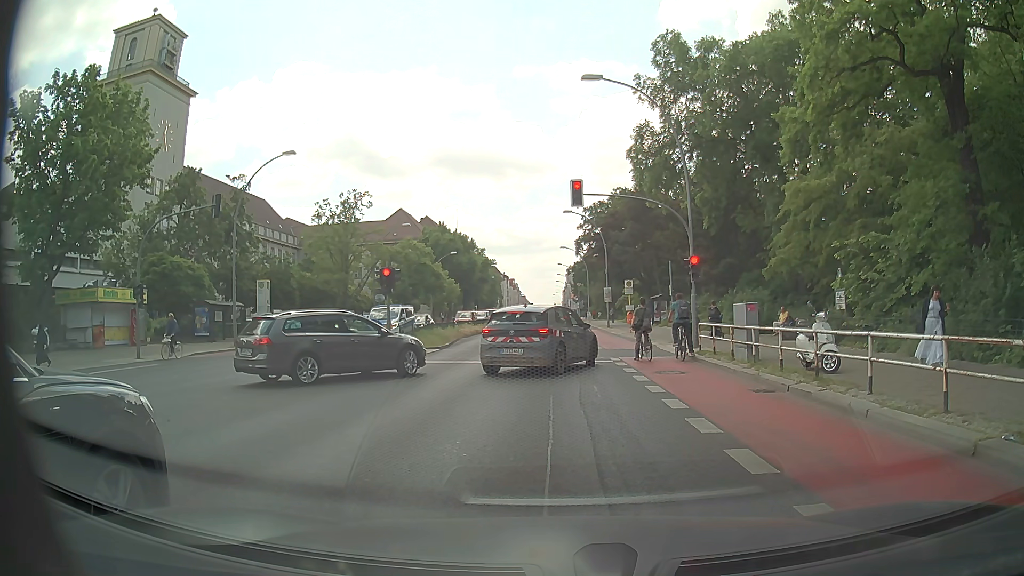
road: primary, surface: asphalt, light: Day
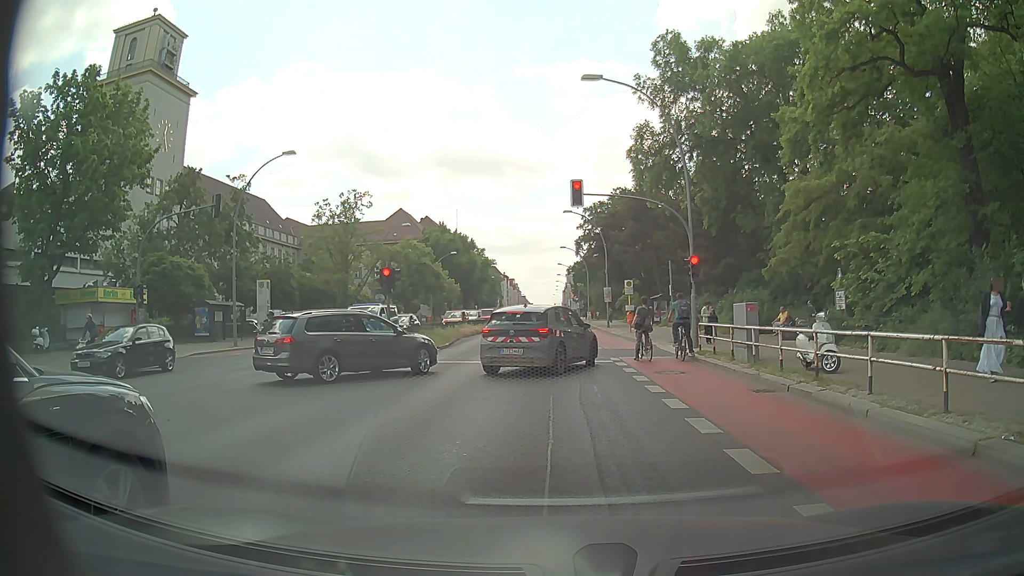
(0.0, 0.0) m; 0°
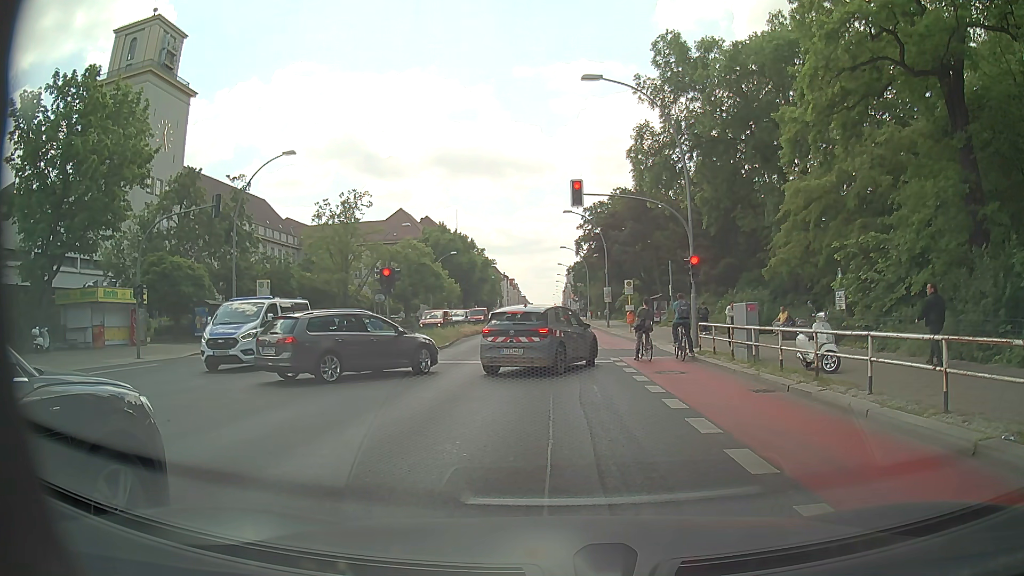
(0.0, 0.0) m; 0°
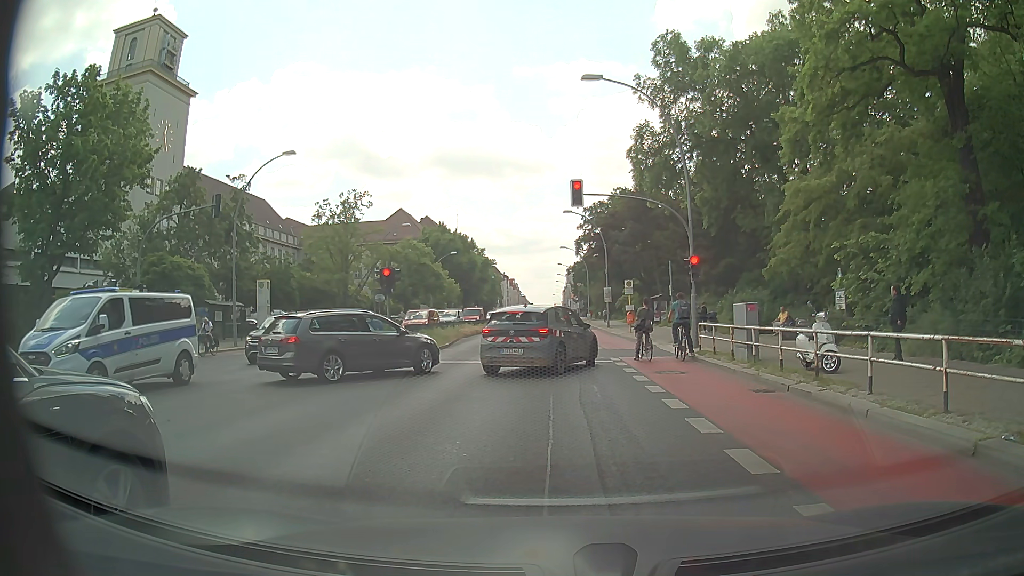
(0.0, 0.0) m; 0°
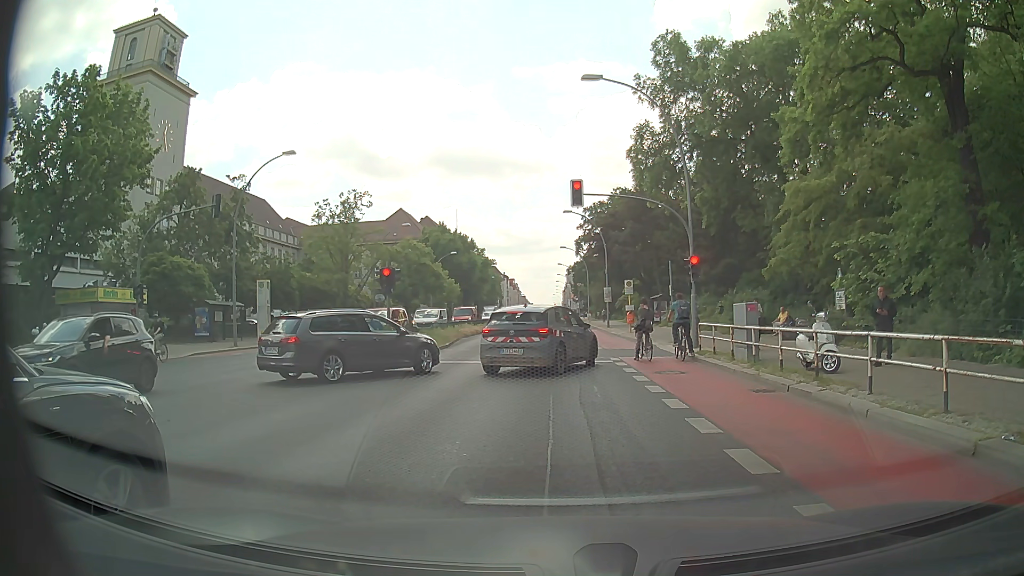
(0.0, 0.0) m; 0°
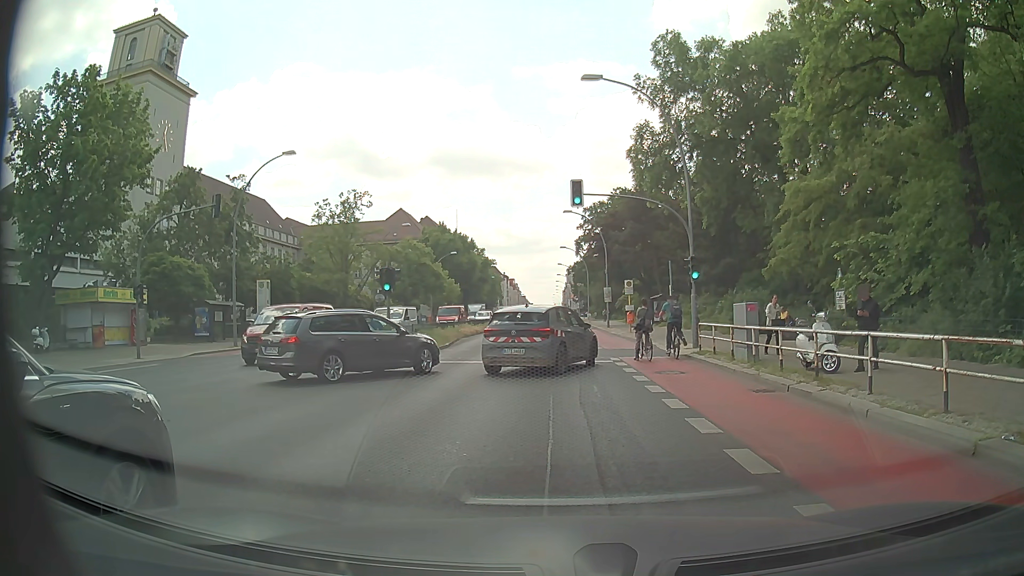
(0.0, 0.0) m; 0°
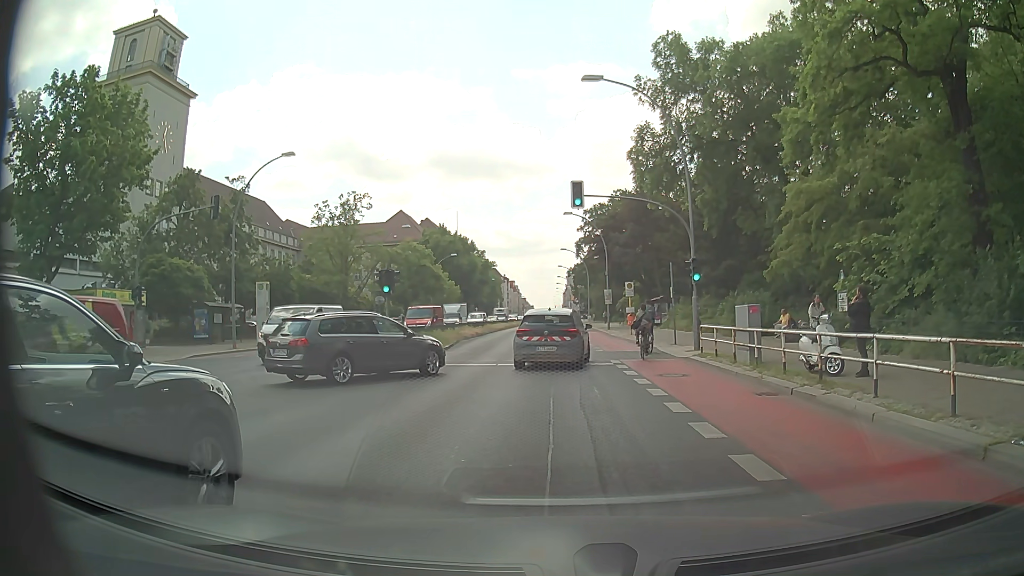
(0.0, +0.2) m; 0°
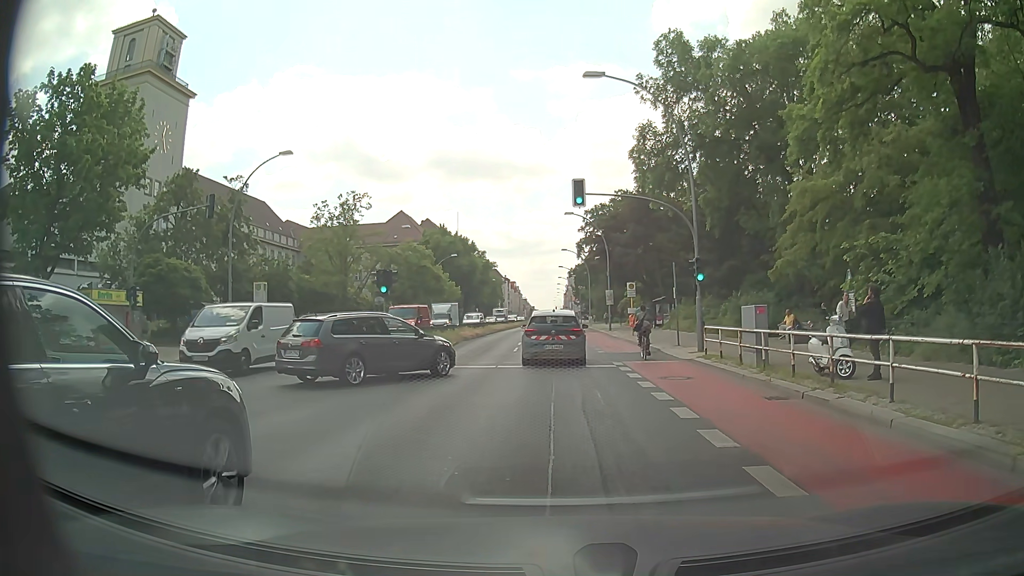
(0.0, +0.5) m; 0°
